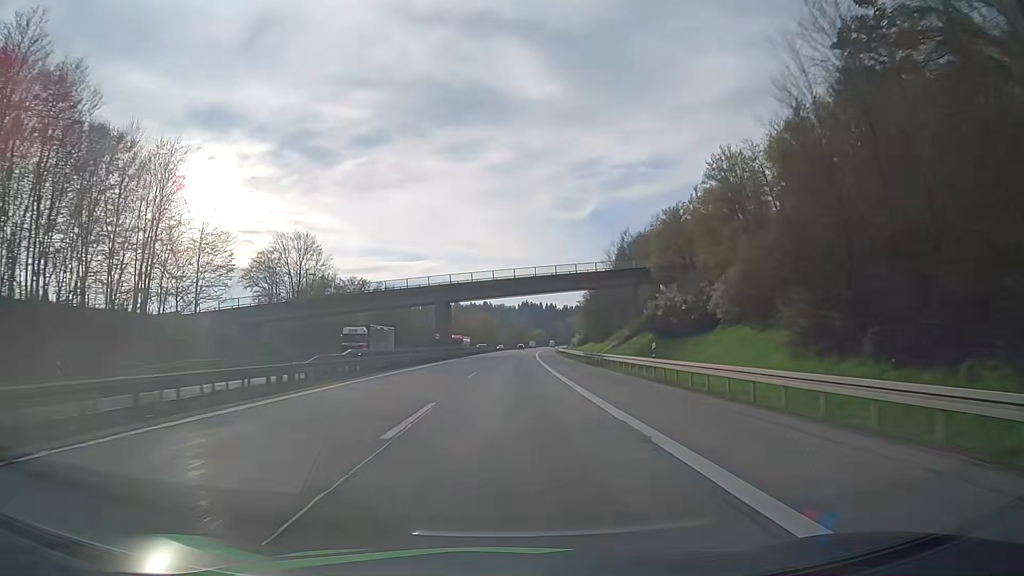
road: motorway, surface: asphalt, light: Day
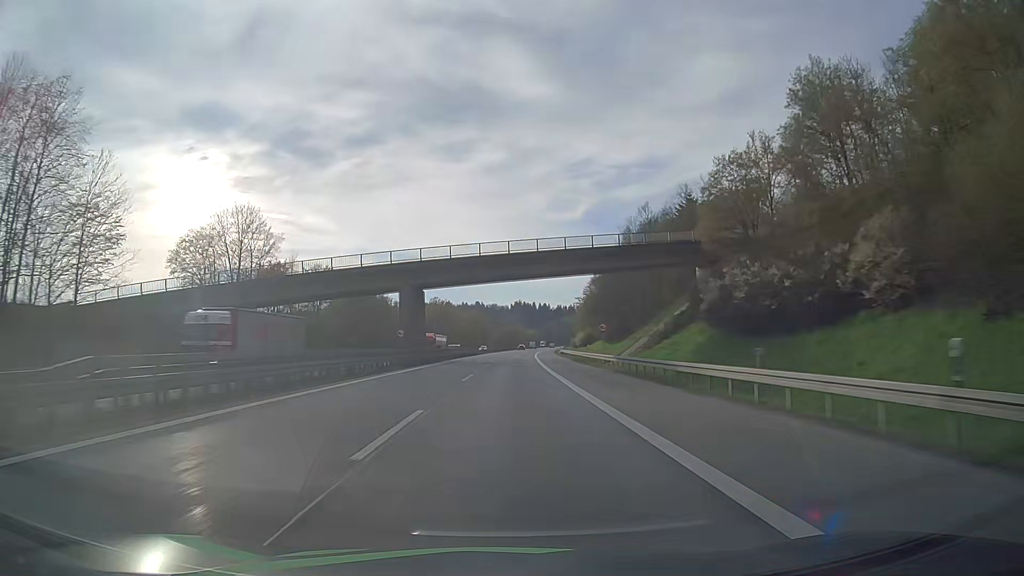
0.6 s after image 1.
(+0.1, +20.4) m; +1°
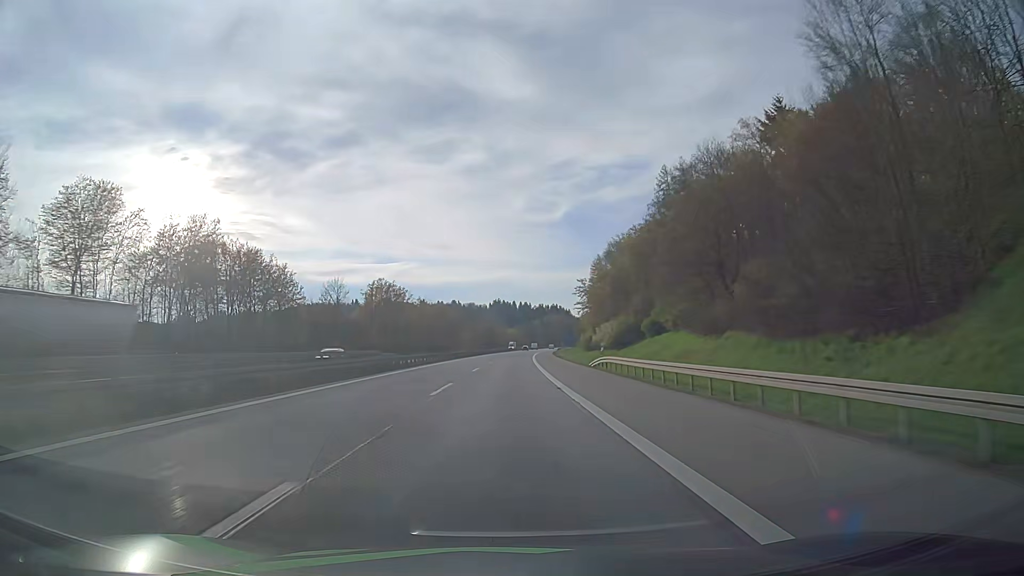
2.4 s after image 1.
(+1.2, +61.6) m; +2°
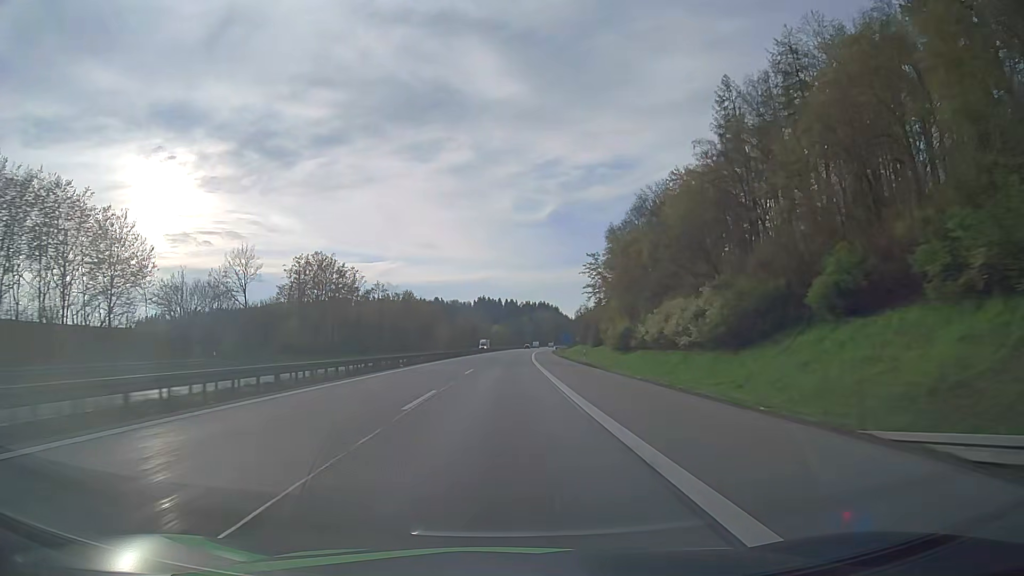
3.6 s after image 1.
(+0.3, +41.3) m; +1°
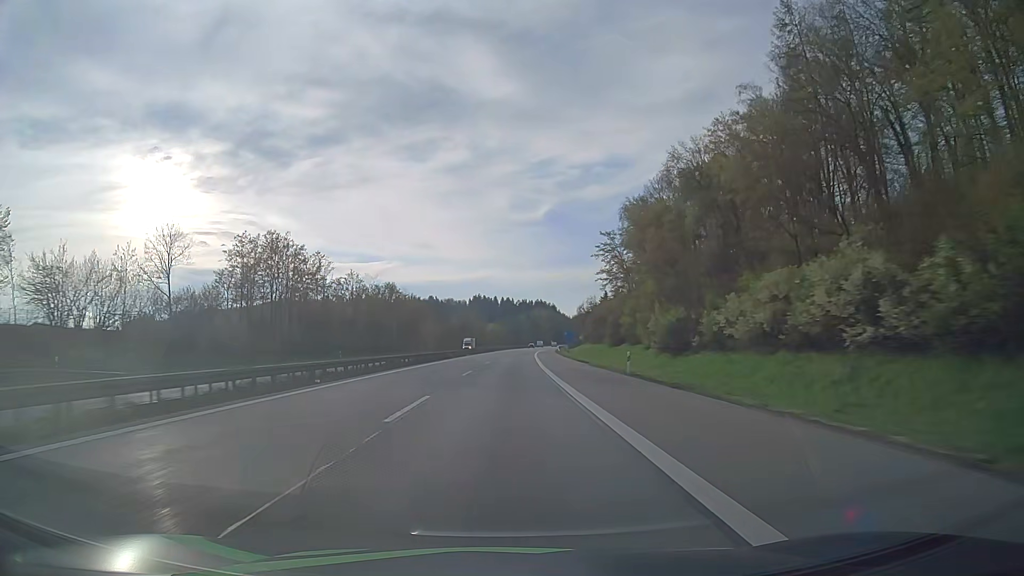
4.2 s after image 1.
(+0.1, +20.7) m; +1°
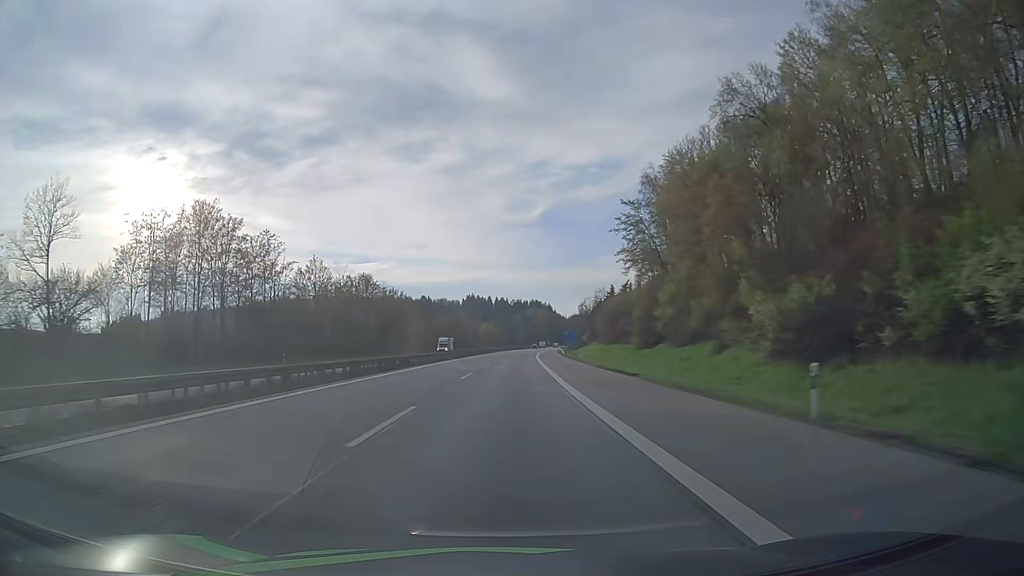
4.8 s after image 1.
(0.0, +20.7) m; 0°
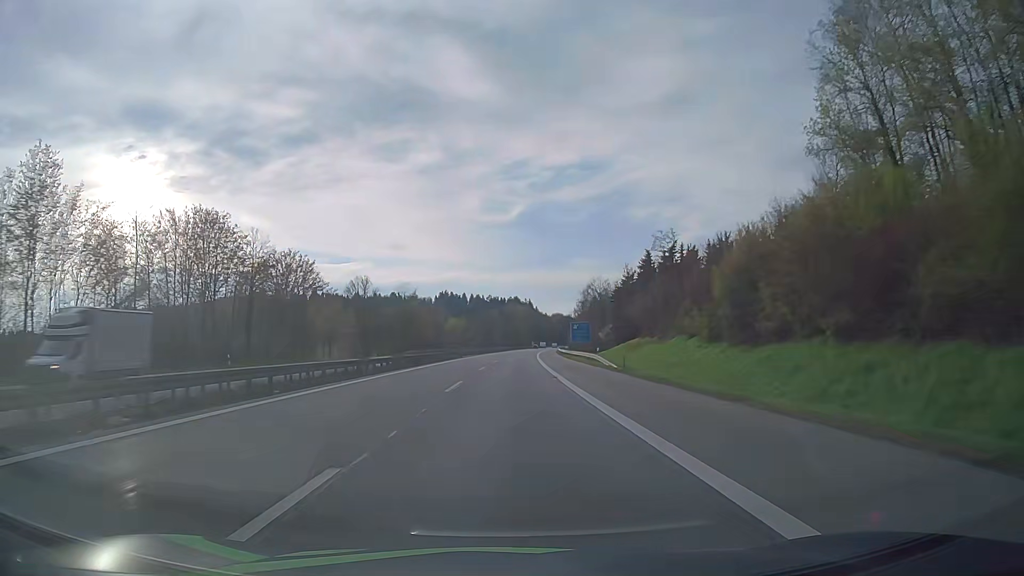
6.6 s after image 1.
(+1.0, +62.3) m; +2°
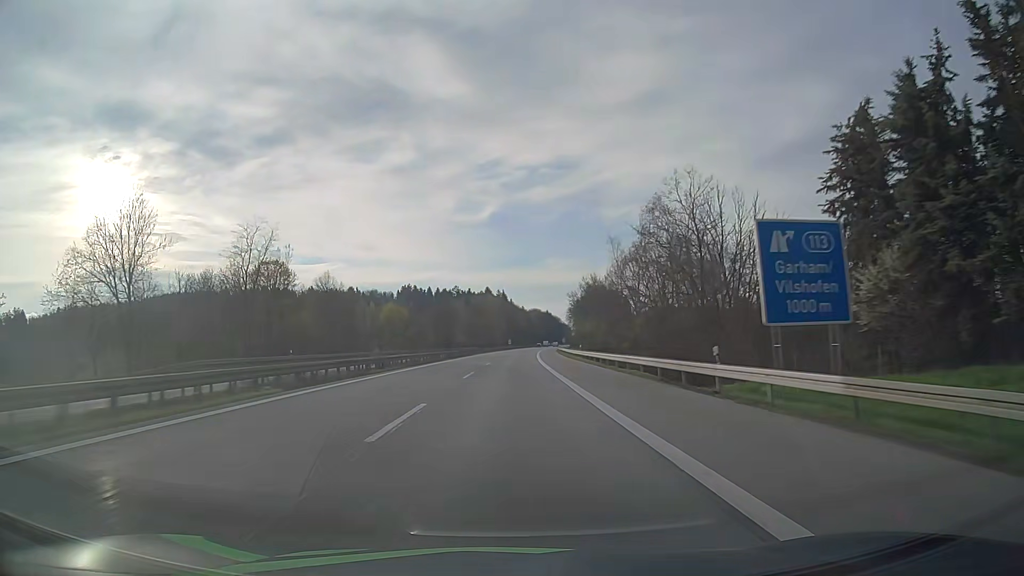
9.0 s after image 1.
(+1.9, +83.1) m; +2°
(0, +10) (0, +20) (0, +30) (0, +40) (+1, +50) (+1, +60) (+1, +70) (+1, +80) (+2, +90) (+2, +100) m
